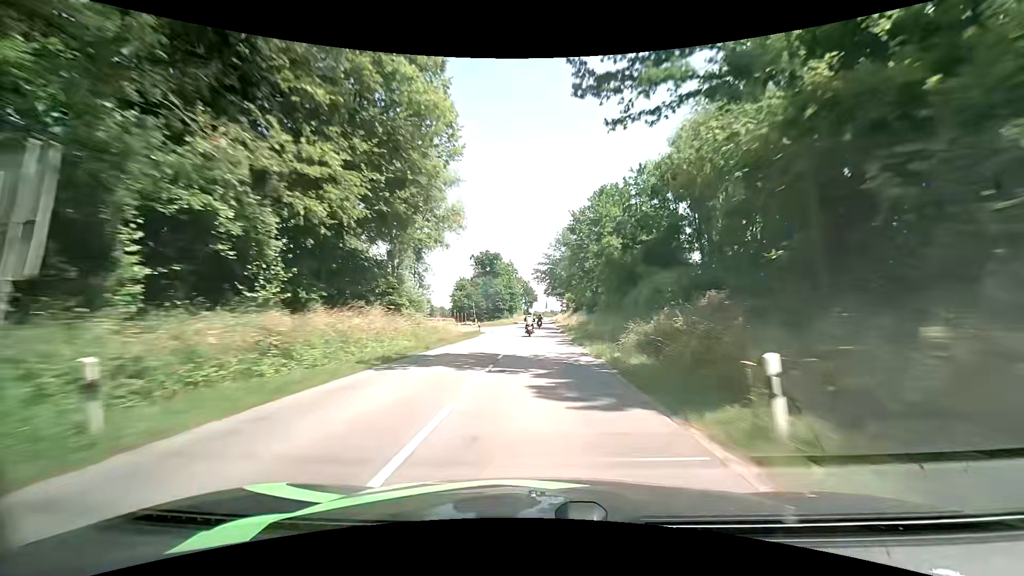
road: secondary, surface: asphalt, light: Day
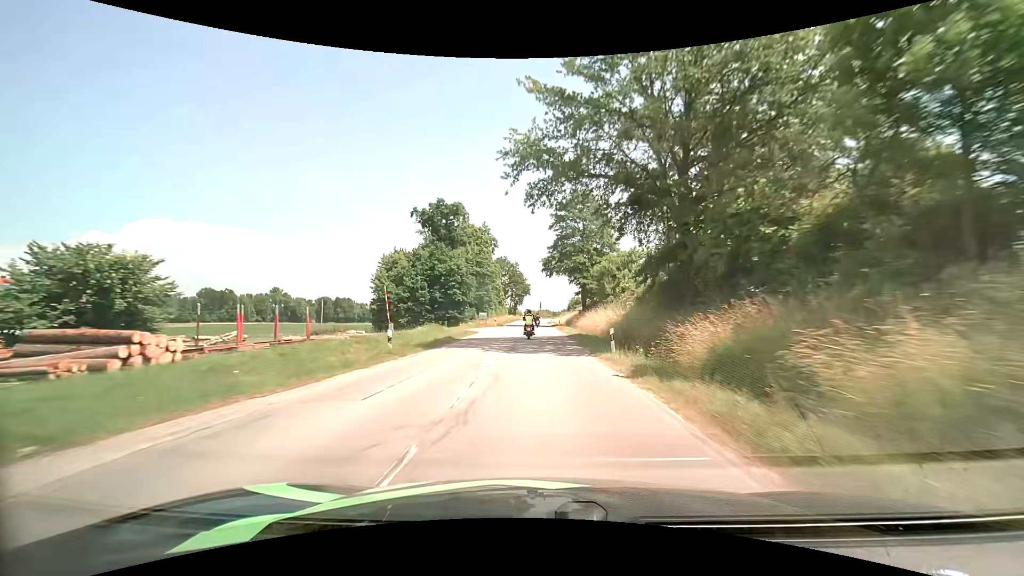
(+0.4, +69.2) m; +1°
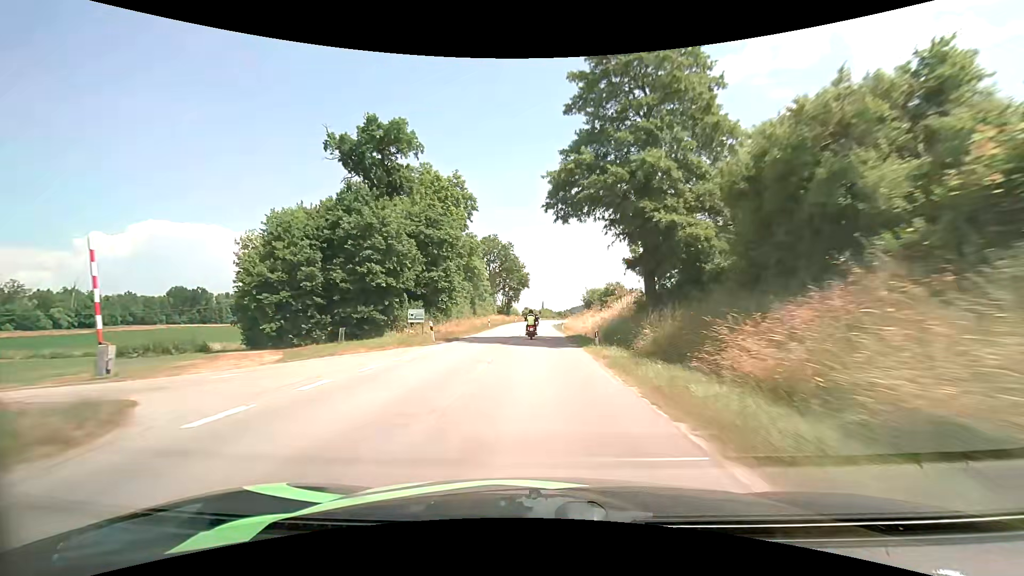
(+0.3, +37.3) m; +1°
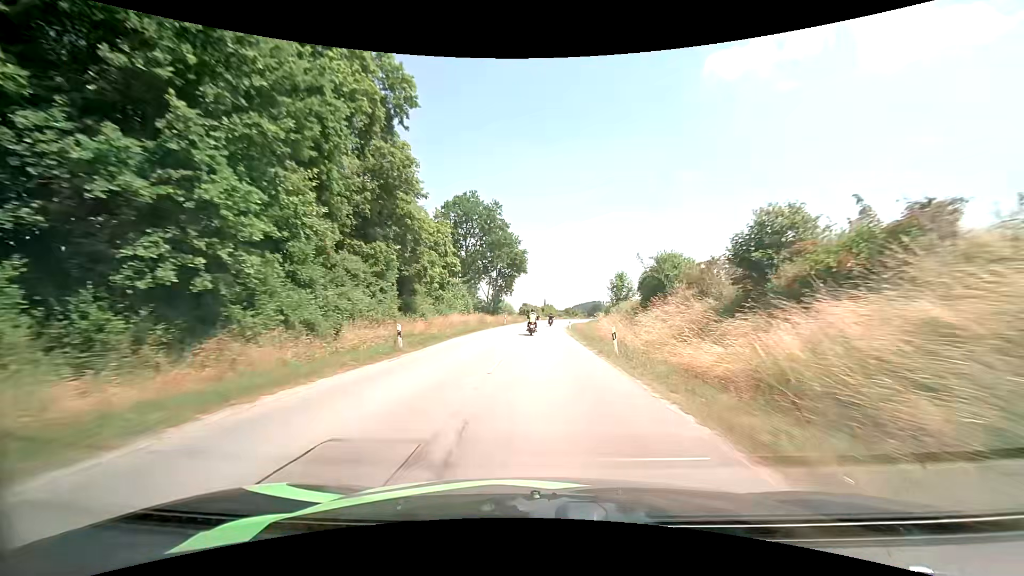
(-0.4, +34.4) m; -1°
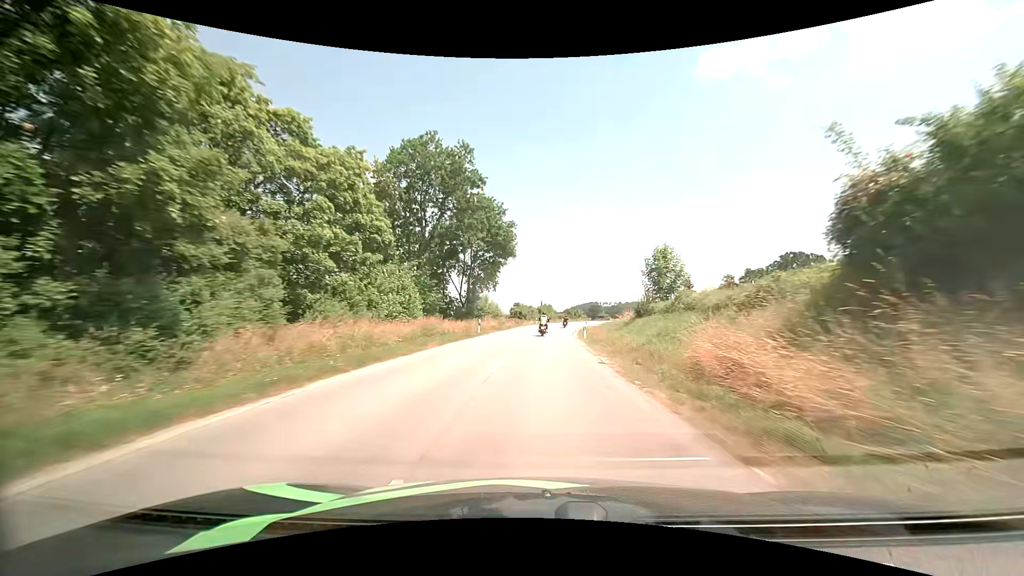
(+0.2, +22.6) m; +1°
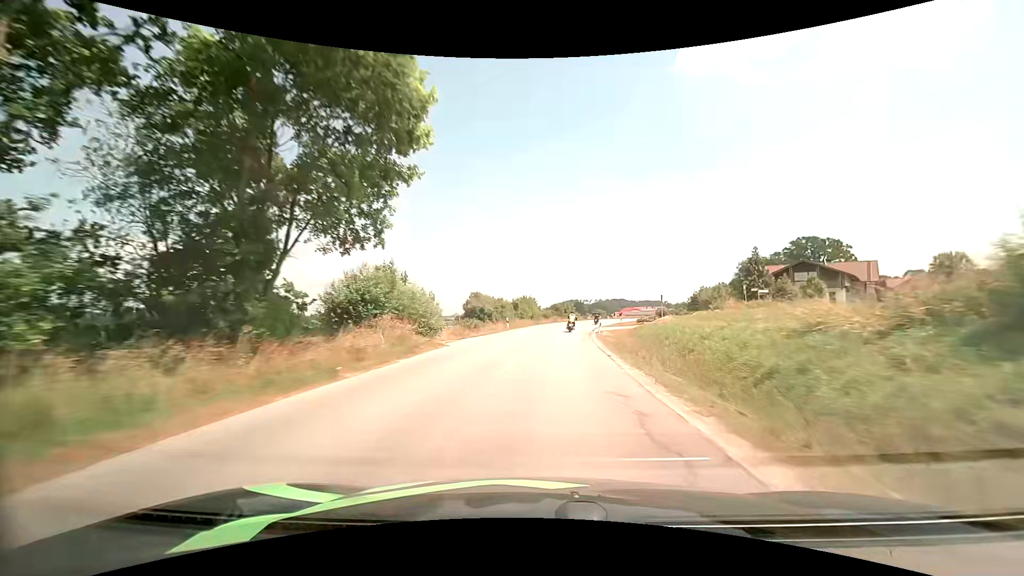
(+0.2, +35.2) m; +2°
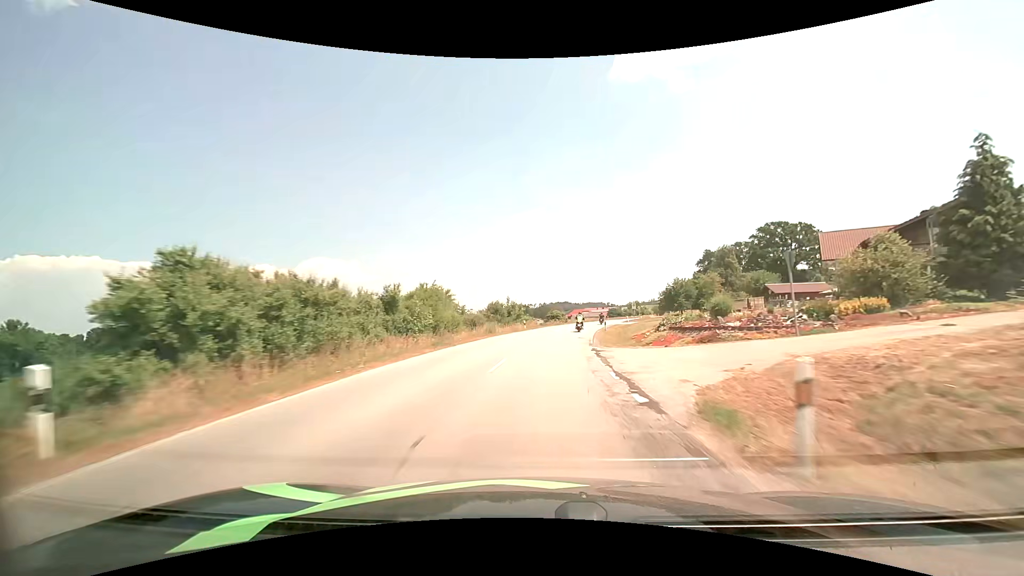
(+1.8, +36.0) m; +6°
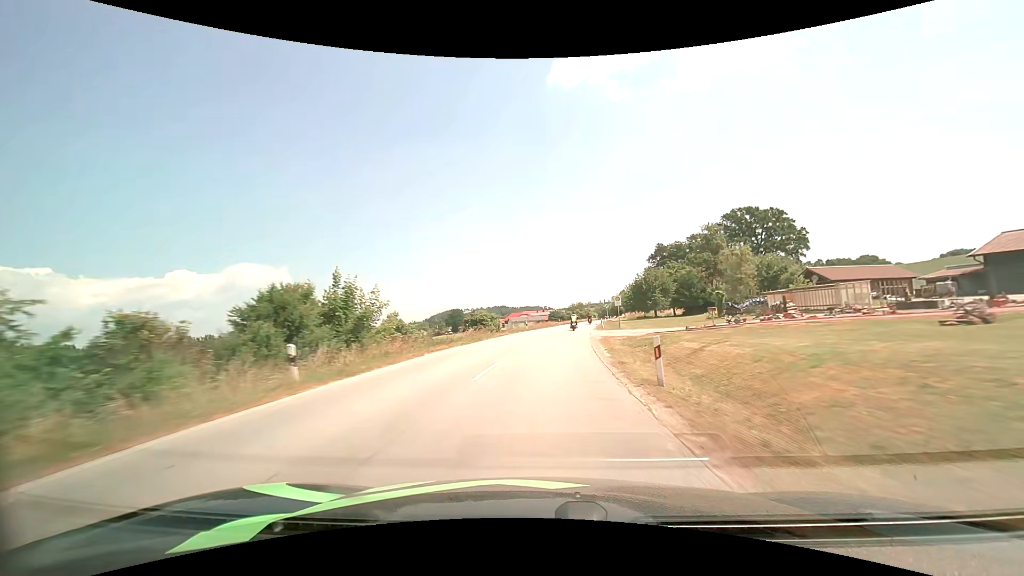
(+2.7, +37.5) m; +7°
(0, +10) (+1, +20) (+1, +30) (+3, +40) (+4, +50) (+5, +60) (+7, +70) (+8, +79) (+10, +89) (+11, +99) m
